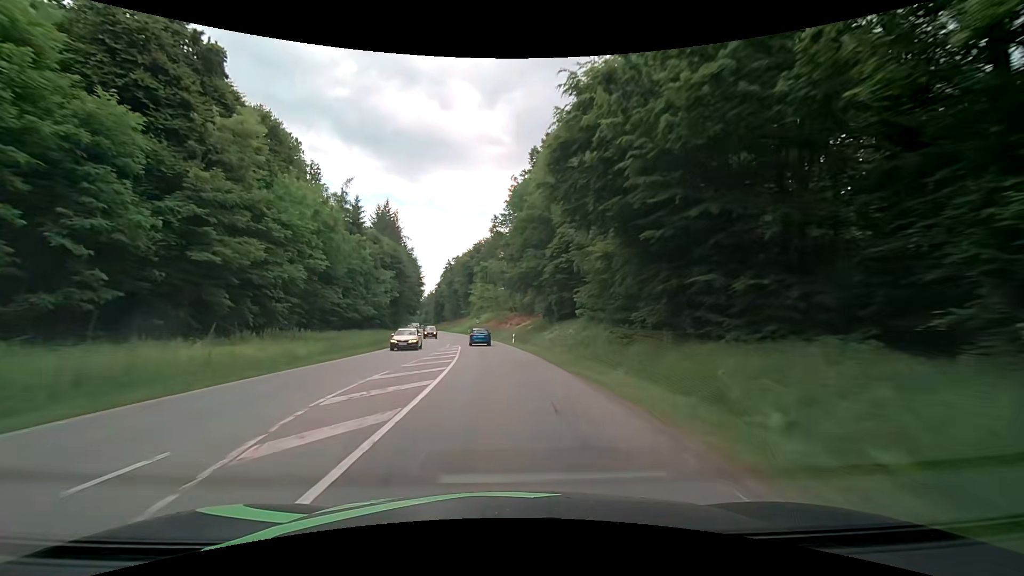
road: secondary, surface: asphalt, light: Day
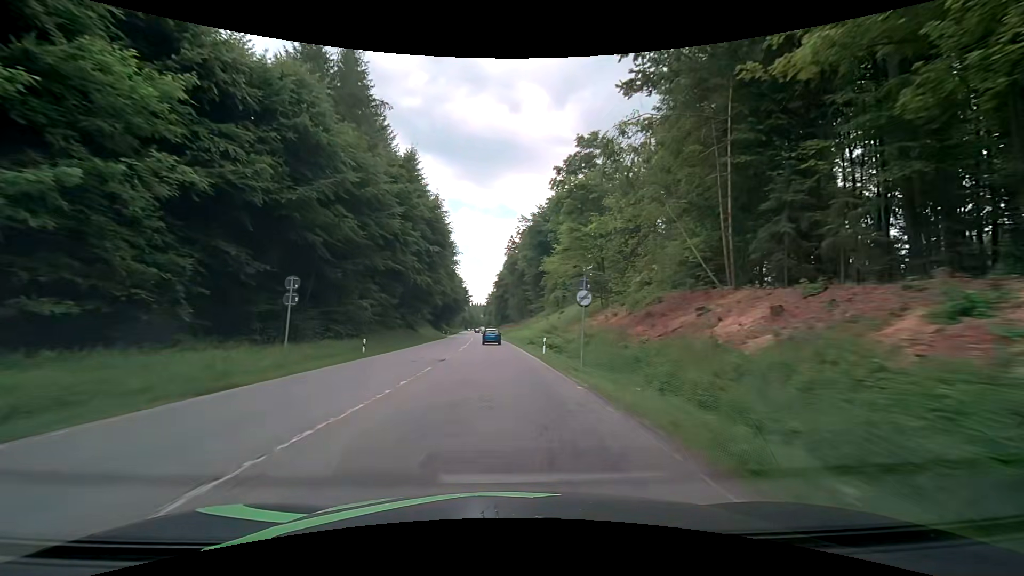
(-5.1, +72.9) m; -8°
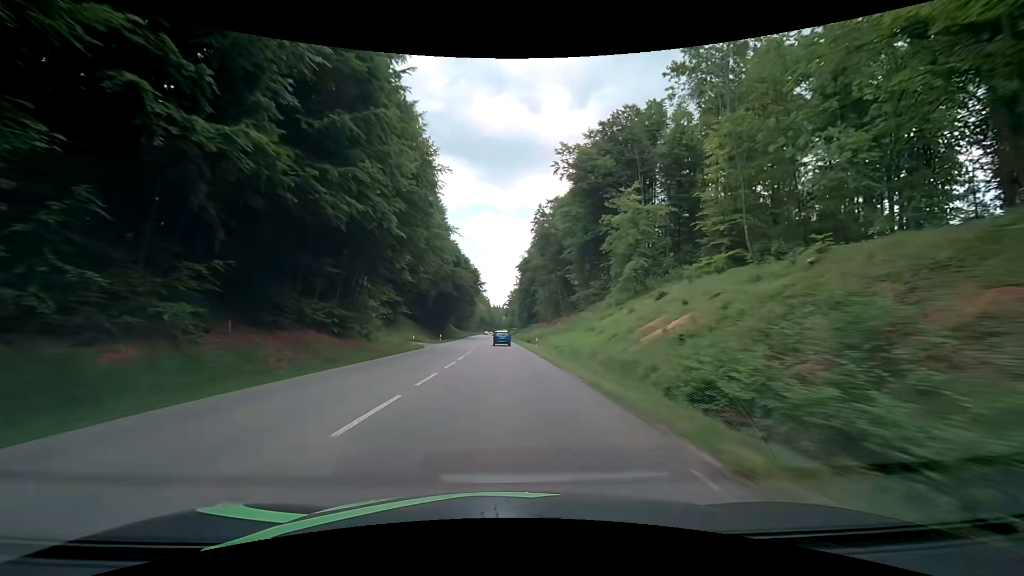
(-1.7, +45.6) m; -3°
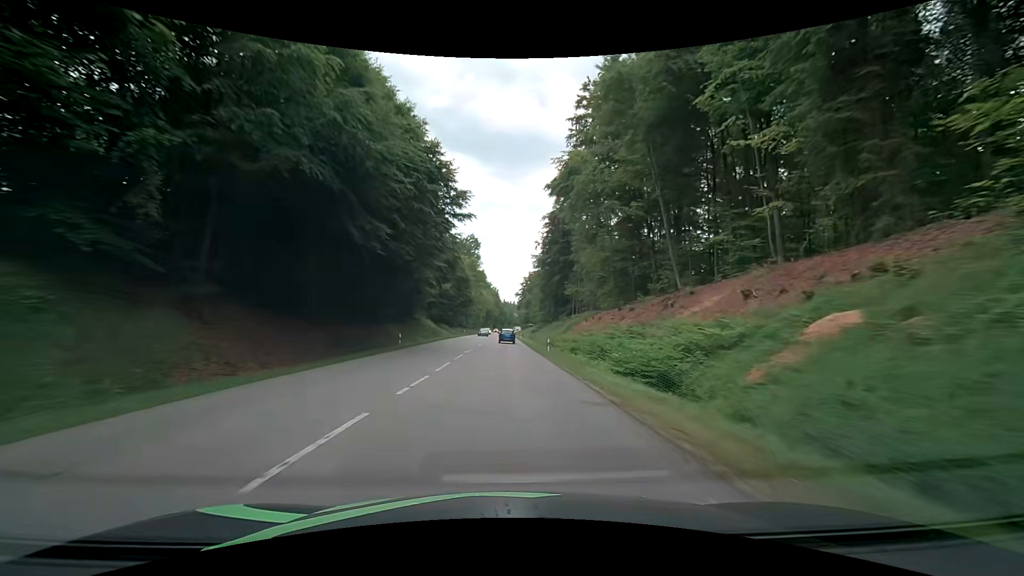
(-0.5, +62.3) m; -1°
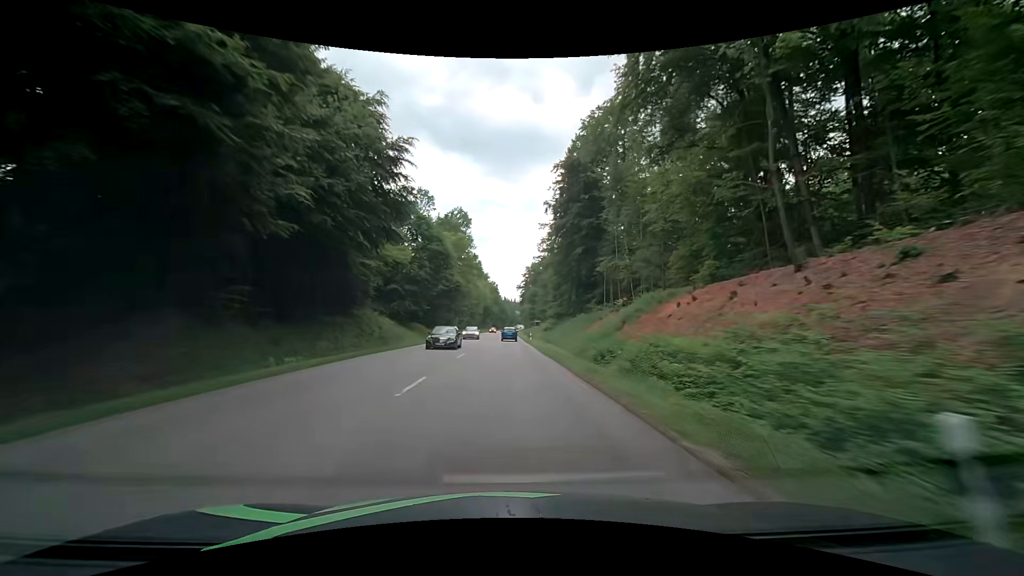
(0.0, +31.4) m; 0°
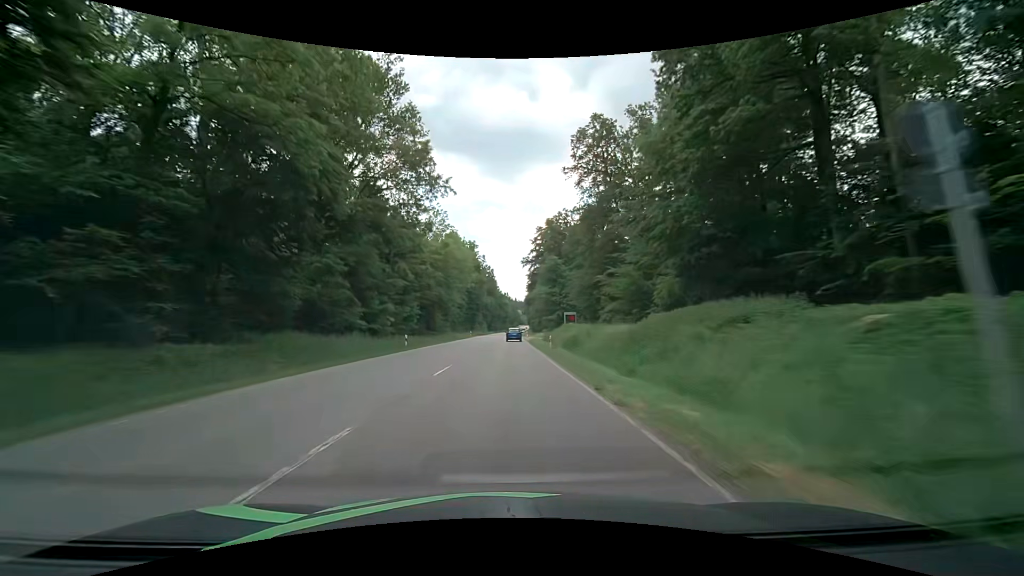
(-0.3, +78.8) m; 0°
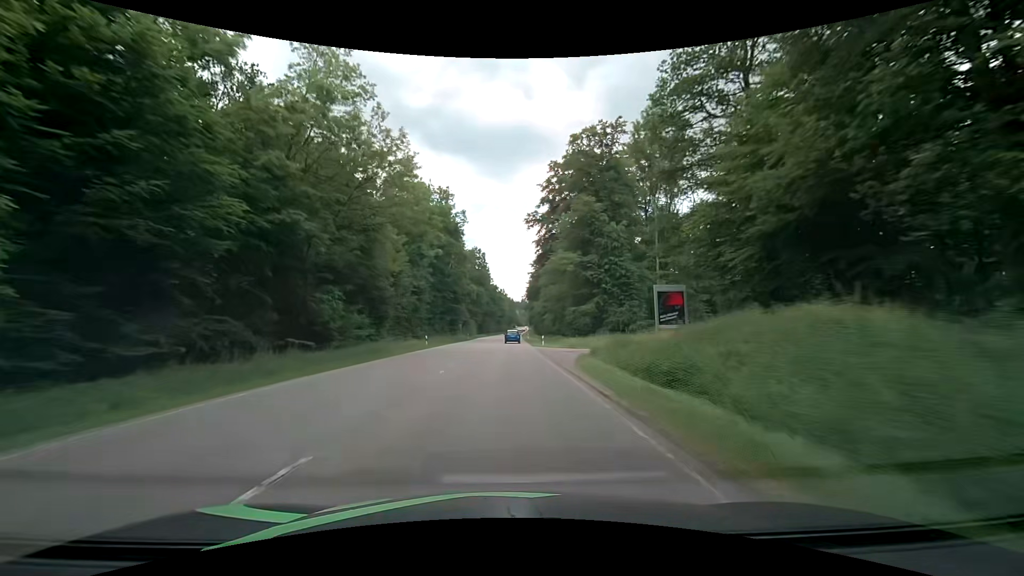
(-0.1, +47.4) m; 0°
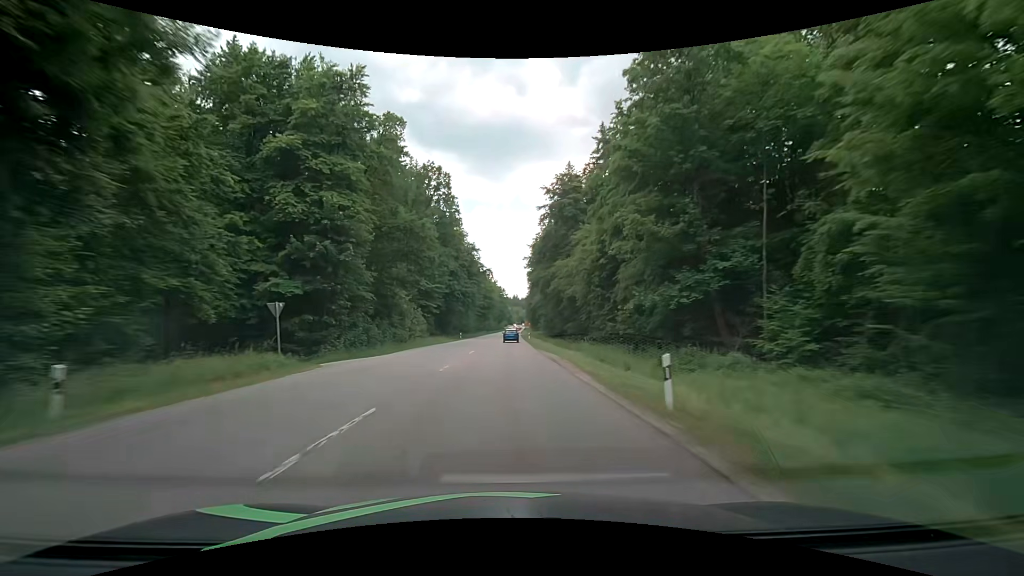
(+1.0, +78.9) m; +1°
(0, +10) (0, +20) (0, +30) (0, +40) (0, +50) (0, +60) (0, +70) (0, +80) (+1, +90) (+1, +100) m
